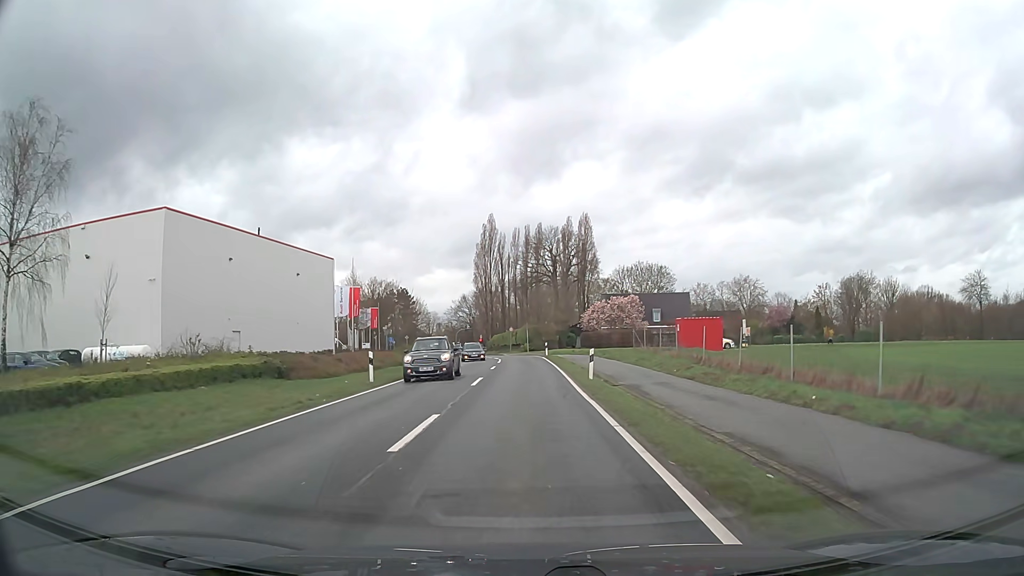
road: secondary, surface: asphalt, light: Day
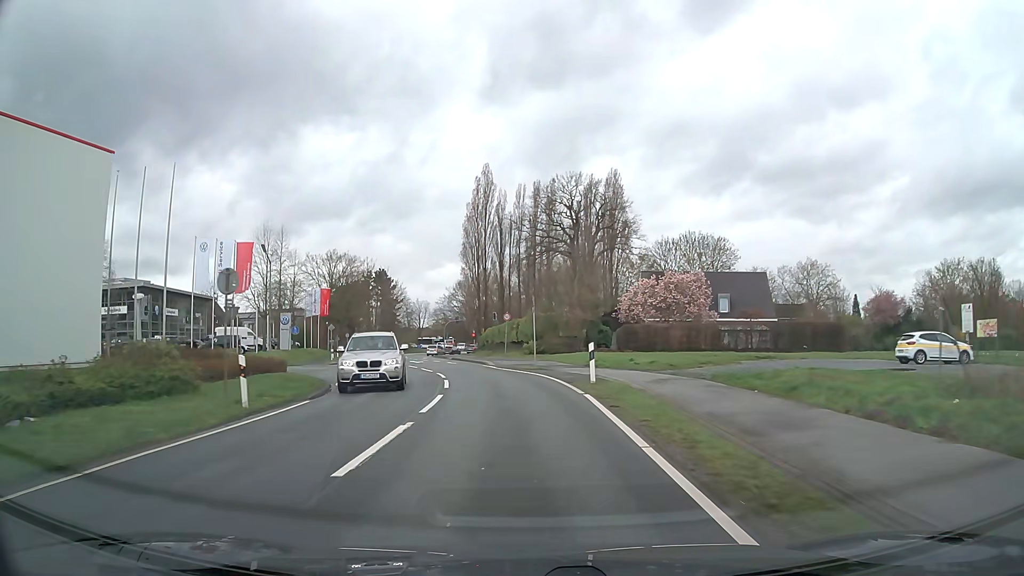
(-0.1, +37.8) m; -1°
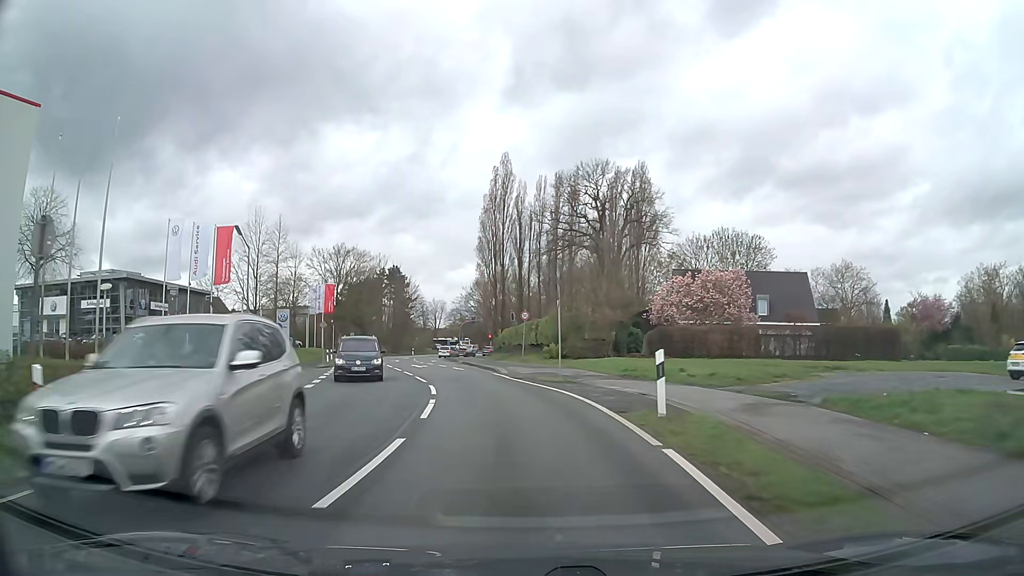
(0.0, +7.2) m; -2°
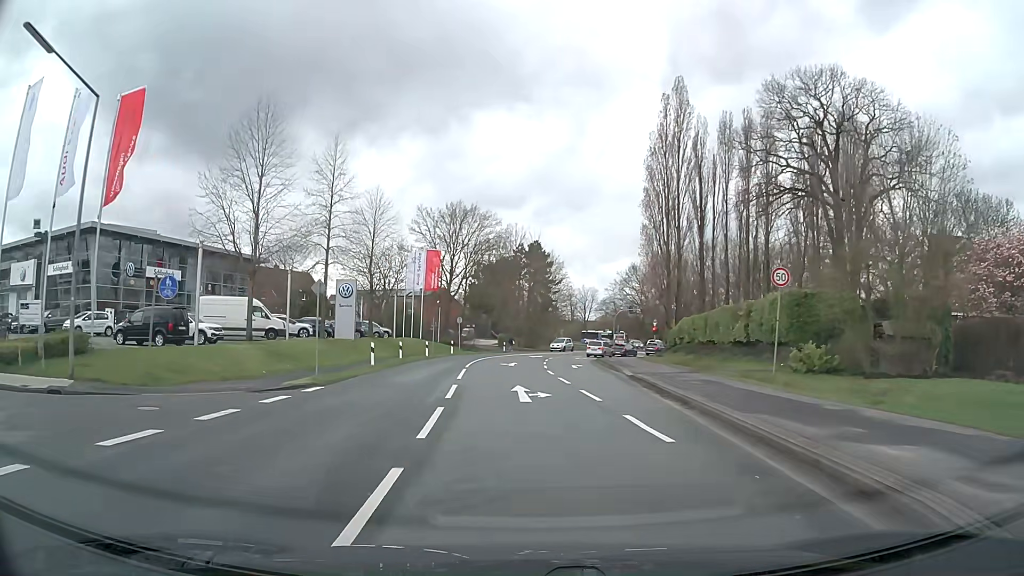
(-2.9, +27.1) m; -13°
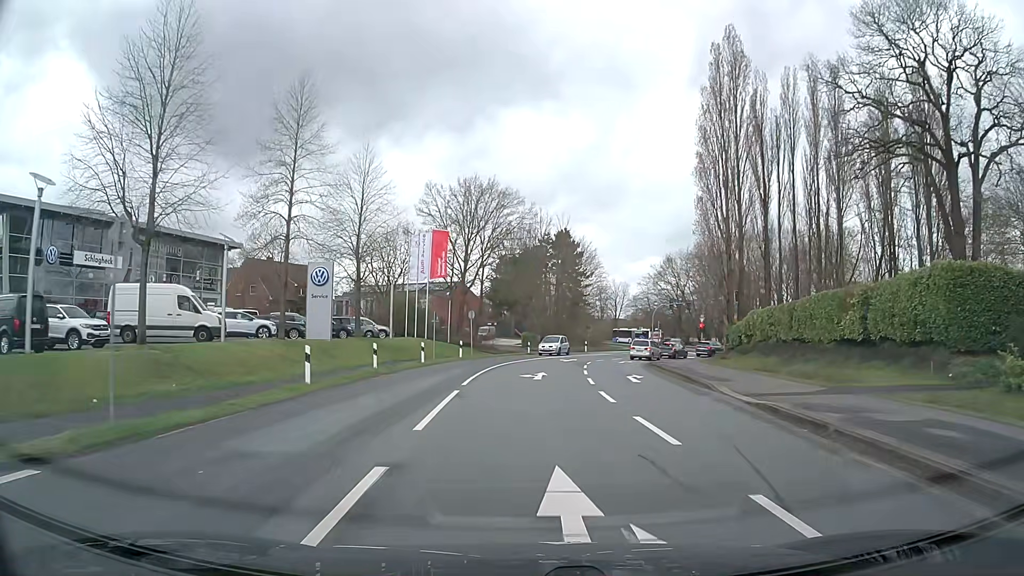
(-0.2, +12.4) m; -2°
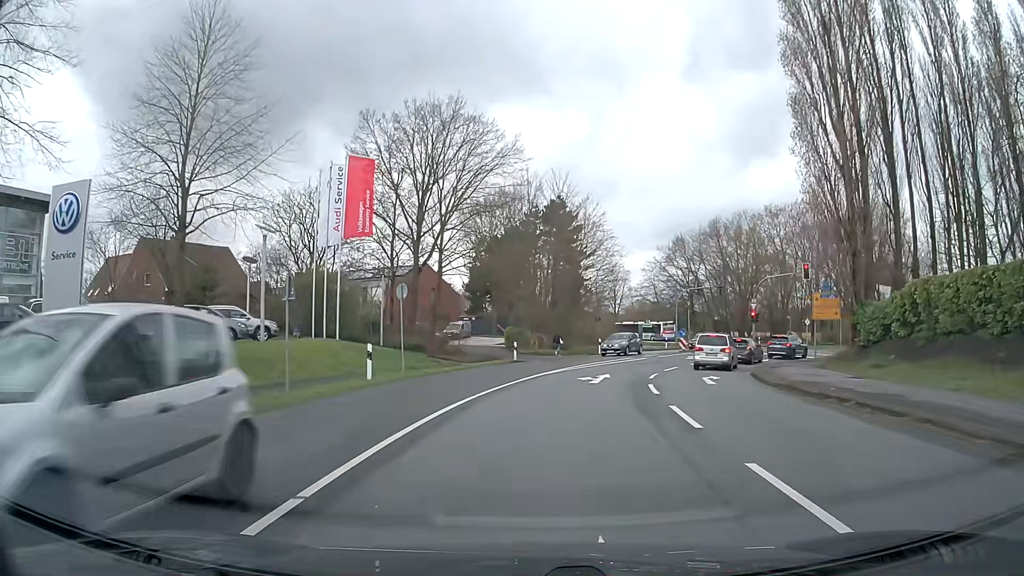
(0.0, +23.0) m; +1°
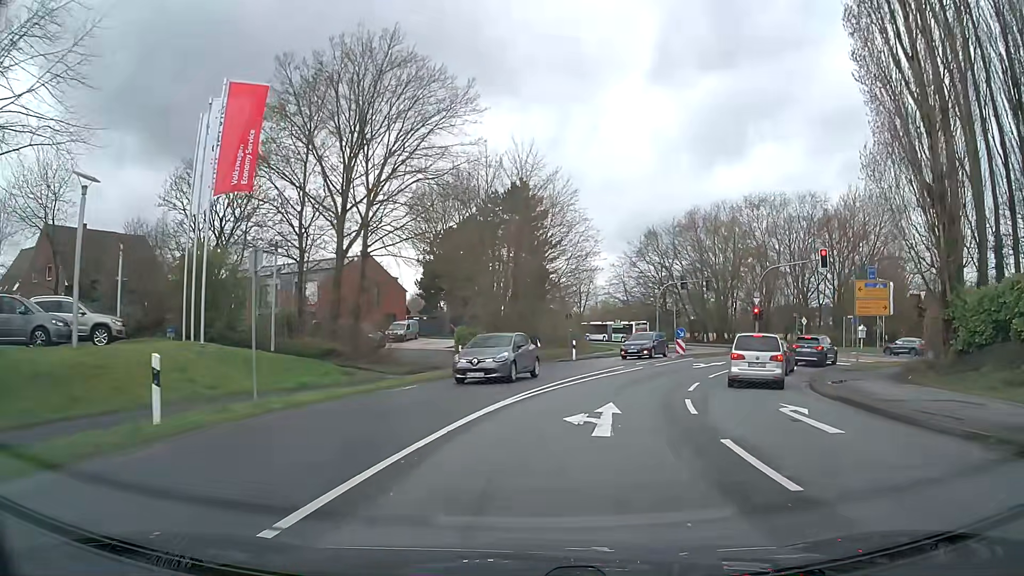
(+0.2, +10.4) m; +3°
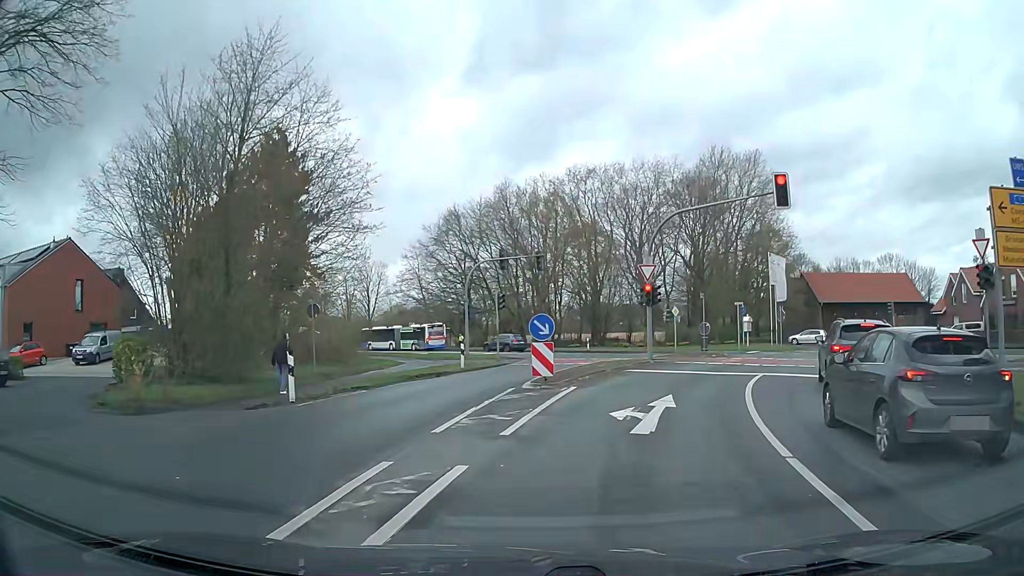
(+2.9, +21.1) m; +16°
